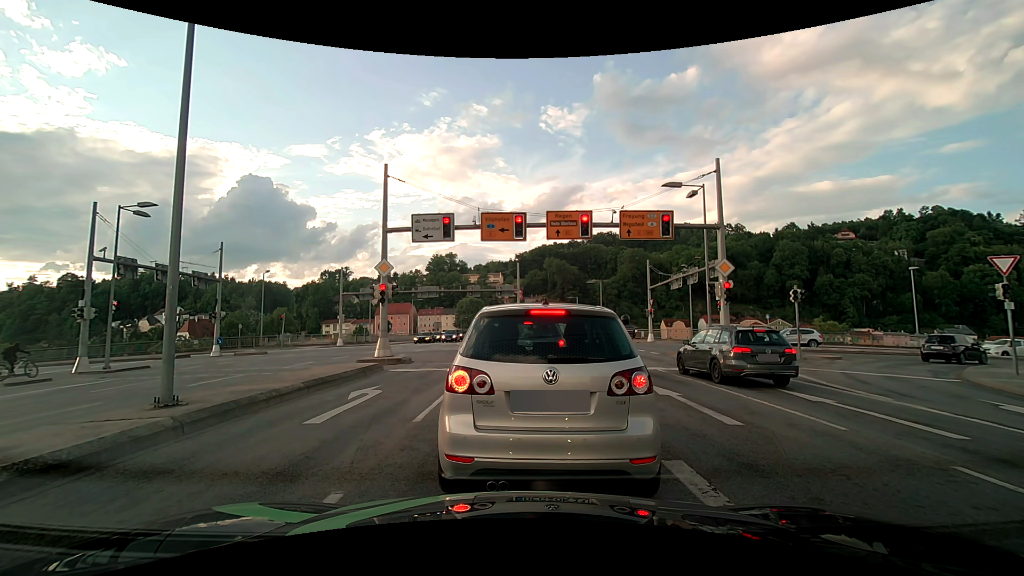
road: primary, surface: asphalt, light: Day
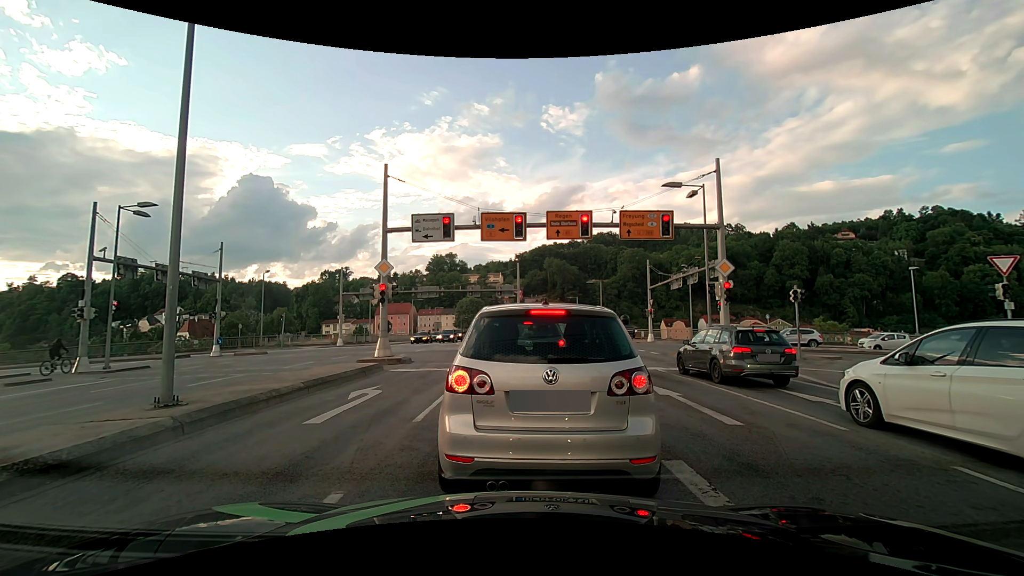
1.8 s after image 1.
(0.0, 0.0) m; 0°
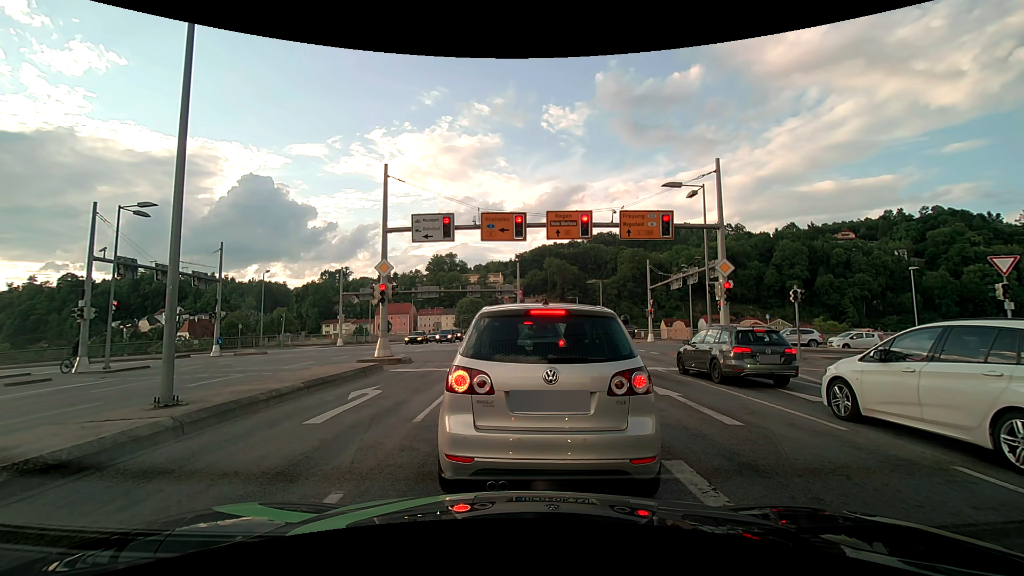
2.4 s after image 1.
(0.0, 0.0) m; 0°
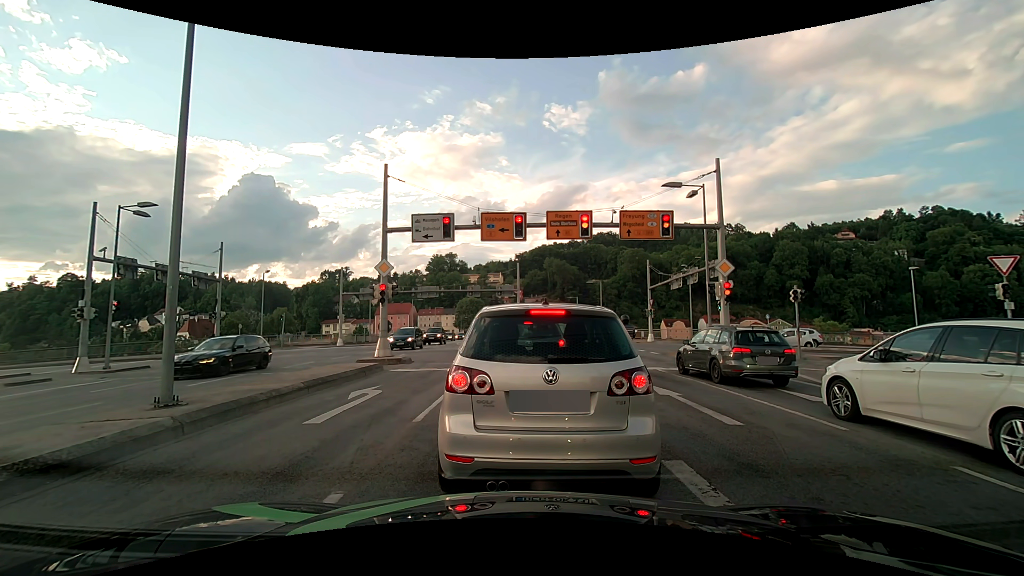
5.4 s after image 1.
(0.0, 0.0) m; 0°
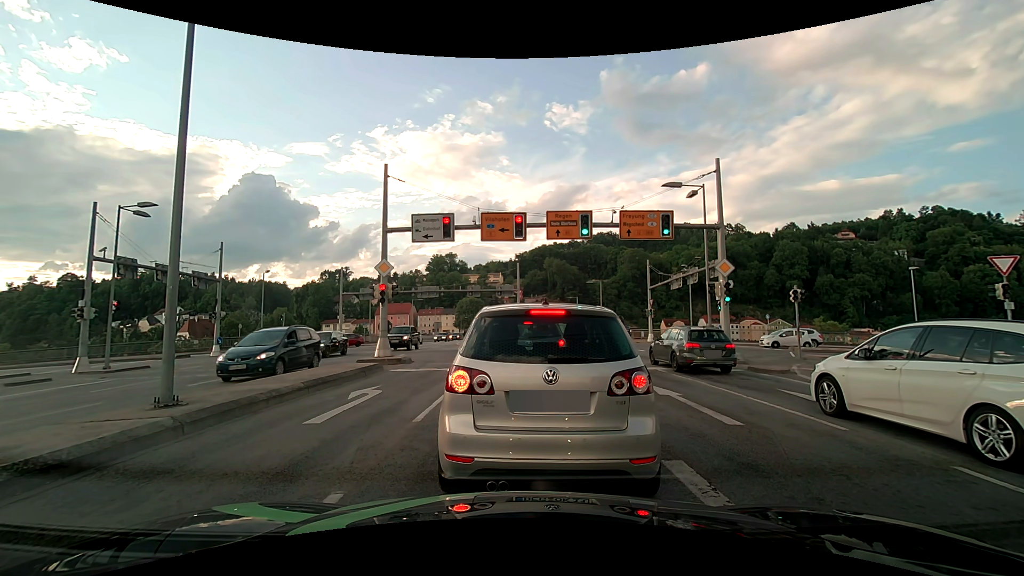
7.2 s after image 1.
(0.0, 0.0) m; 0°
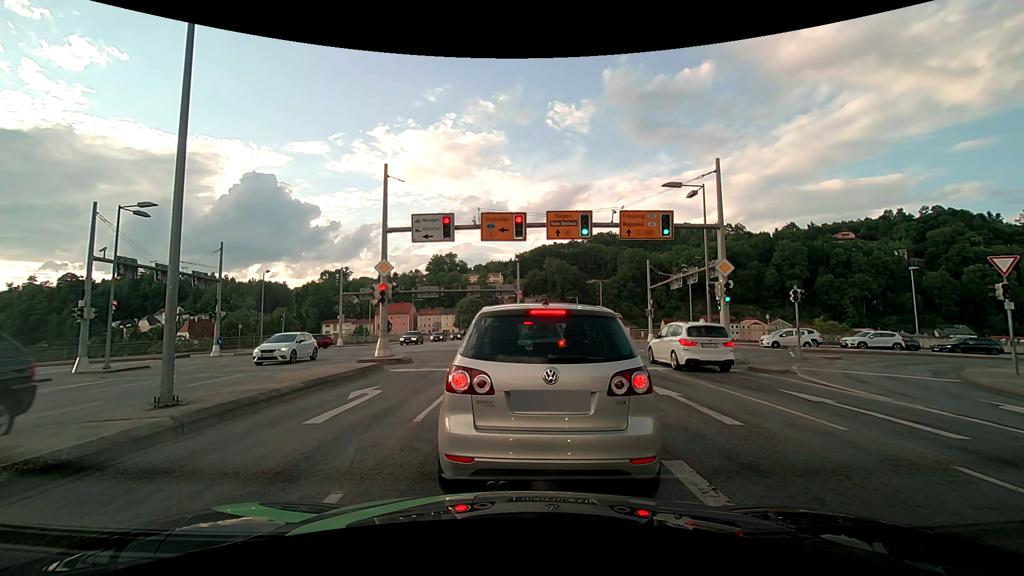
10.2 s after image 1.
(0.0, 0.0) m; 0°
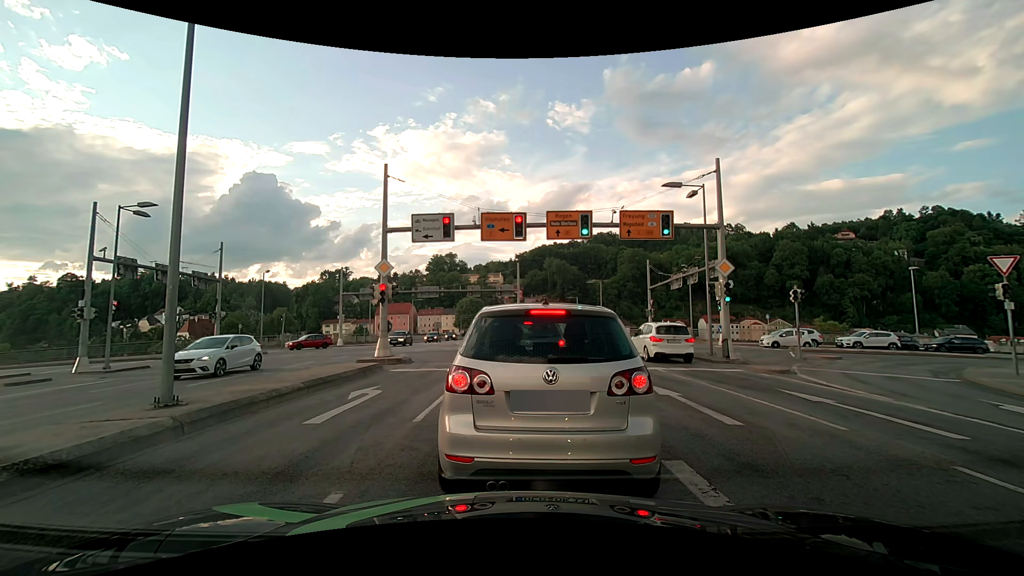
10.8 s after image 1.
(0.0, 0.0) m; 0°
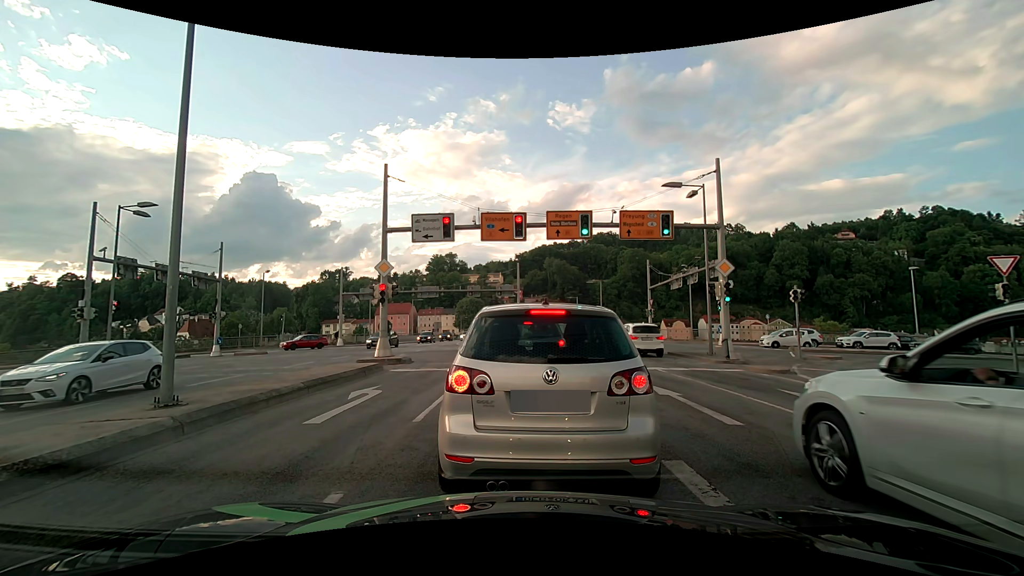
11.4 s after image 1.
(0.0, 0.0) m; 0°
(0, +10) (+1, +20) (0, +30) (-3, +39) (-10, +46) (-20, +46) (-30, +46) (-40, +46) (-50, +47) (-60, +47) m
